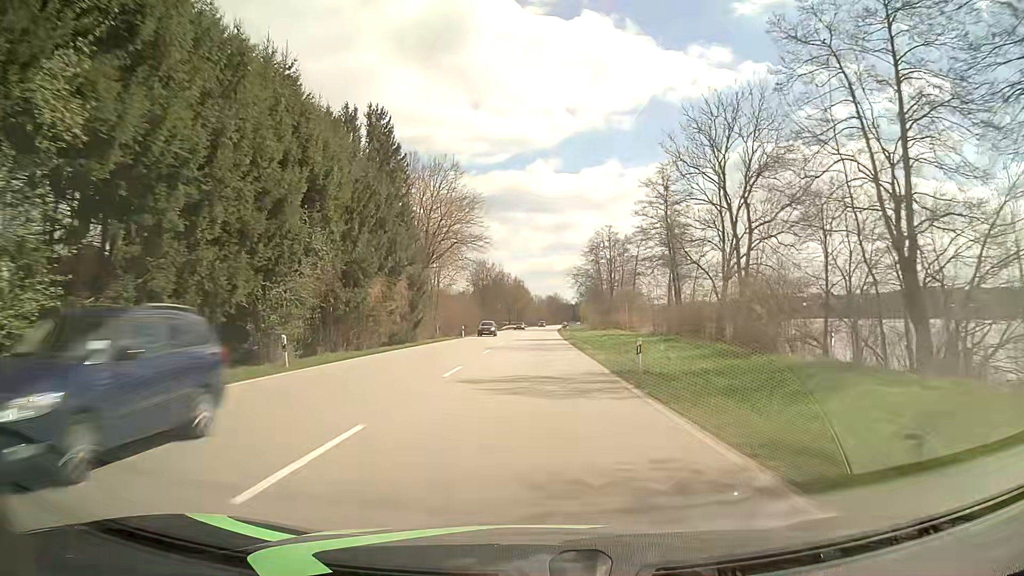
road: primary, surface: asphalt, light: Day
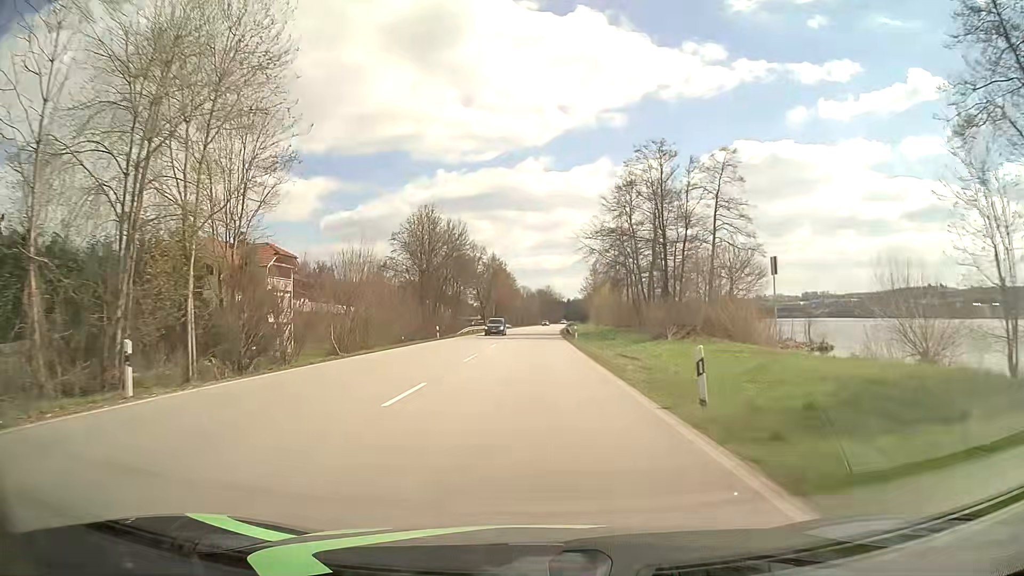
(+0.4, +54.0) m; +1°
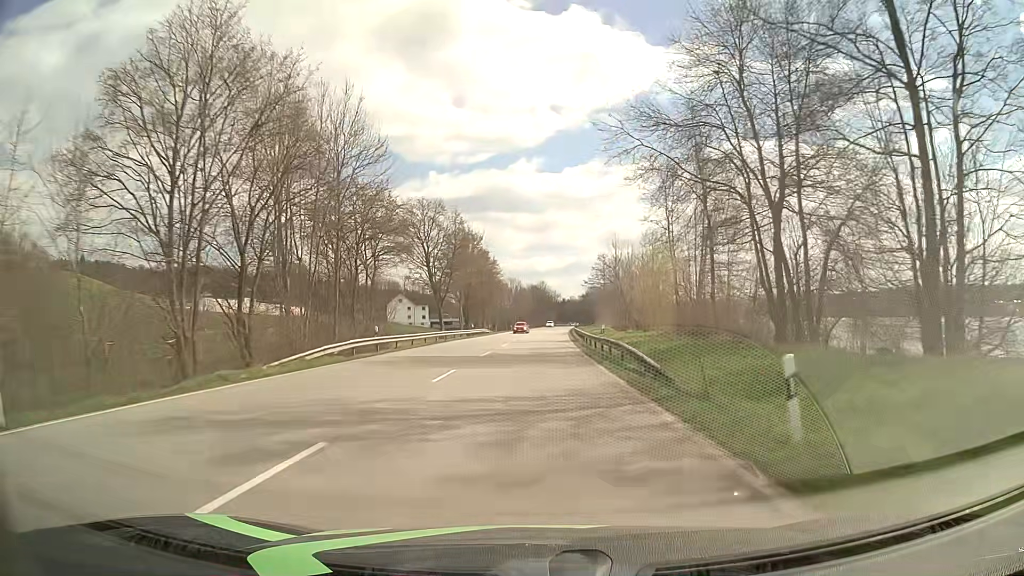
(+0.5, +43.1) m; +1°
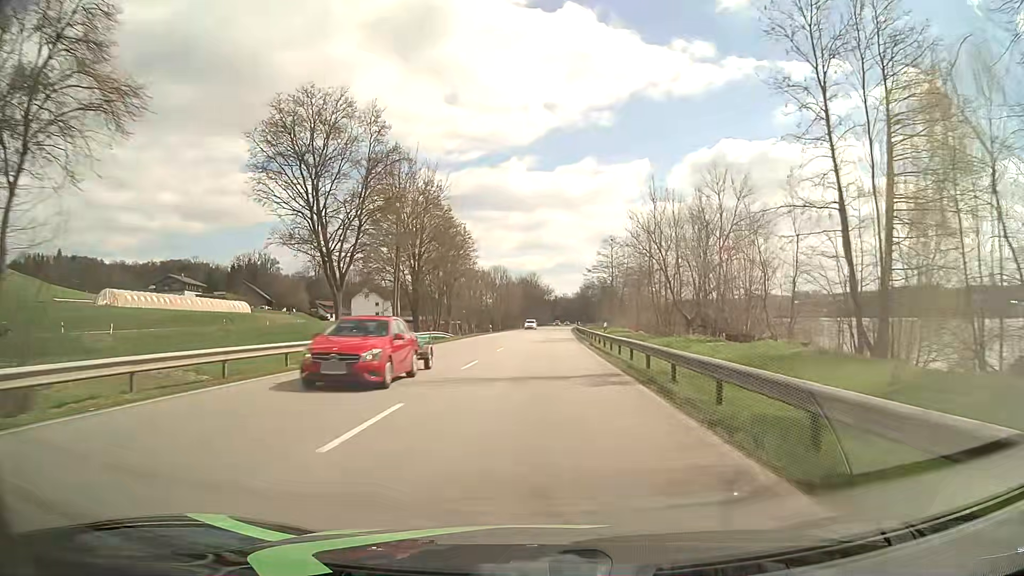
(+0.2, +32.3) m; +1°
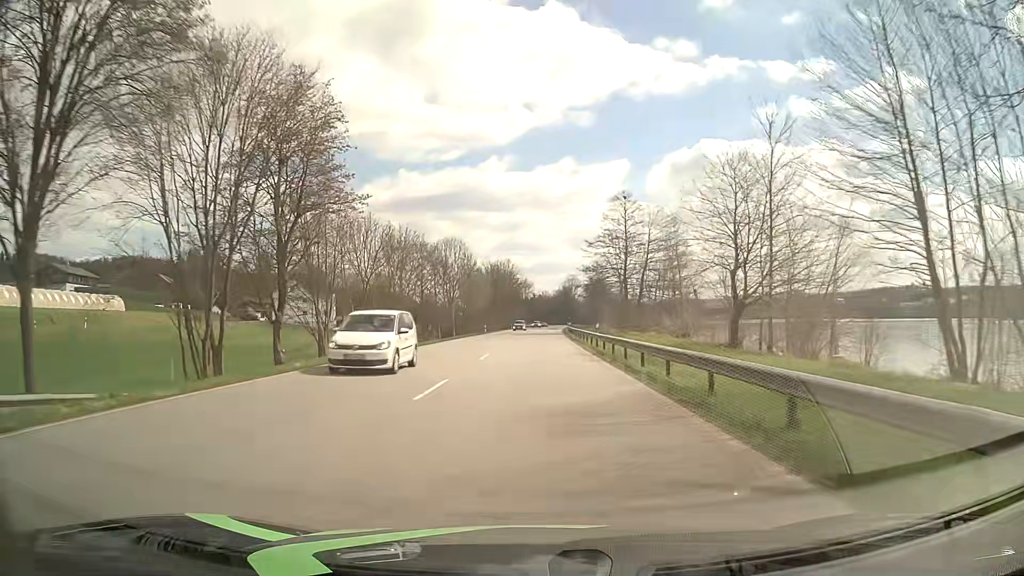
(+0.8, +43.0) m; +2°
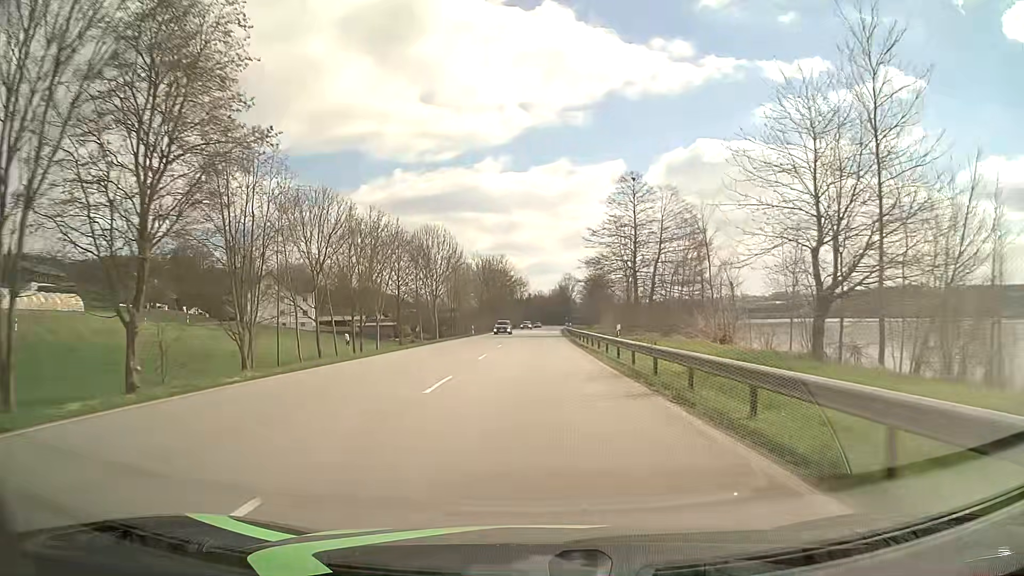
(0.0, +10.7) m; 0°
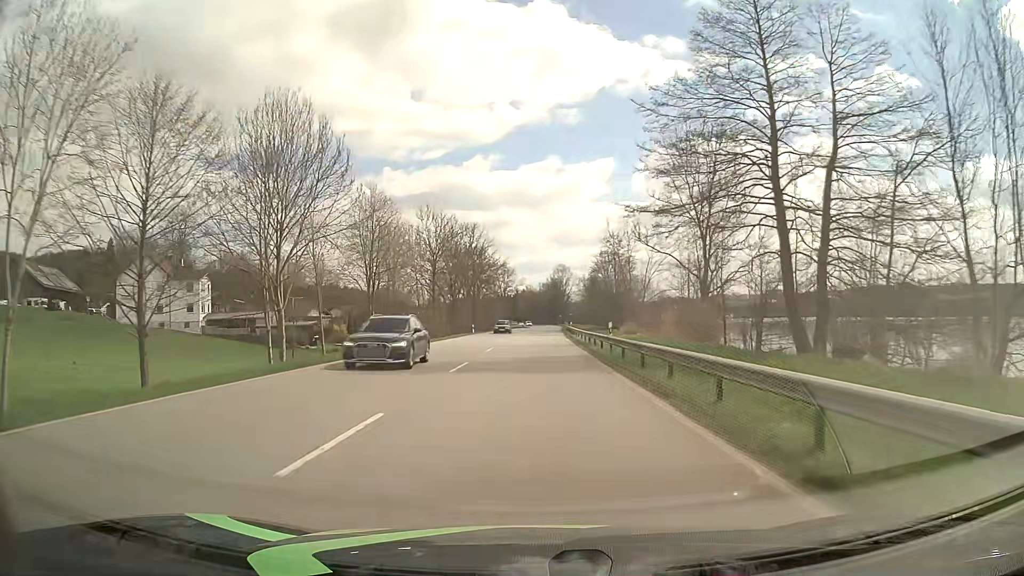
(+0.1, +42.9) m; +1°
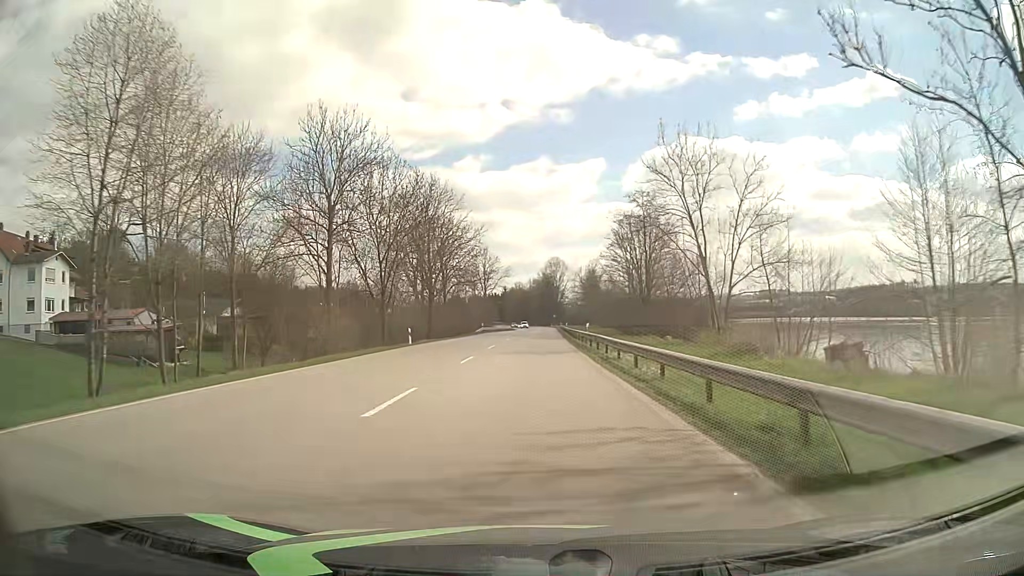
(+0.3, +32.2) m; +1°
(0, +10) (0, +20) (0, +30) (0, +40) (0, +50) (+1, +60) (+1, +70) (+1, +80) (+1, +90) (+2, +100) m
